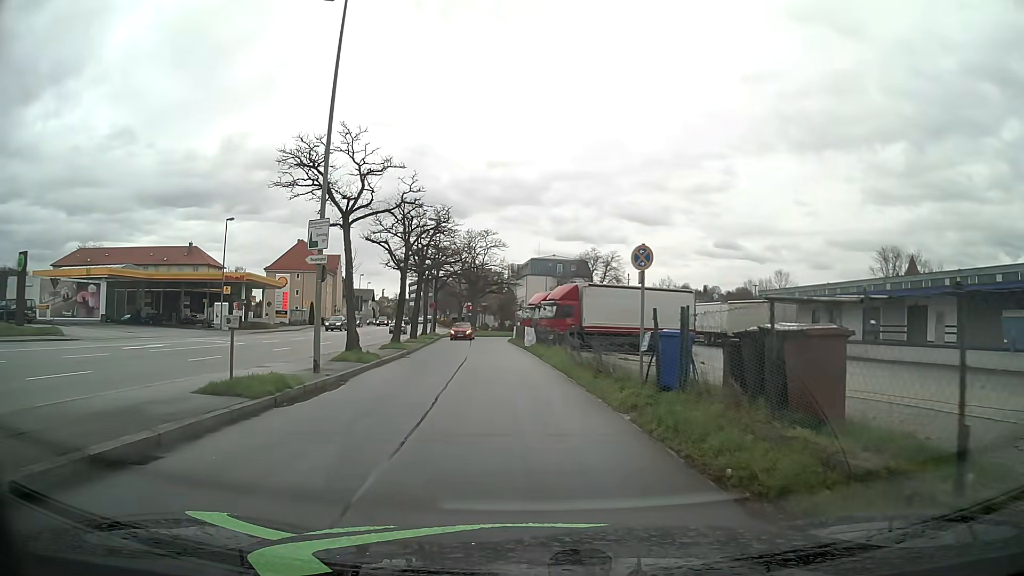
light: Day
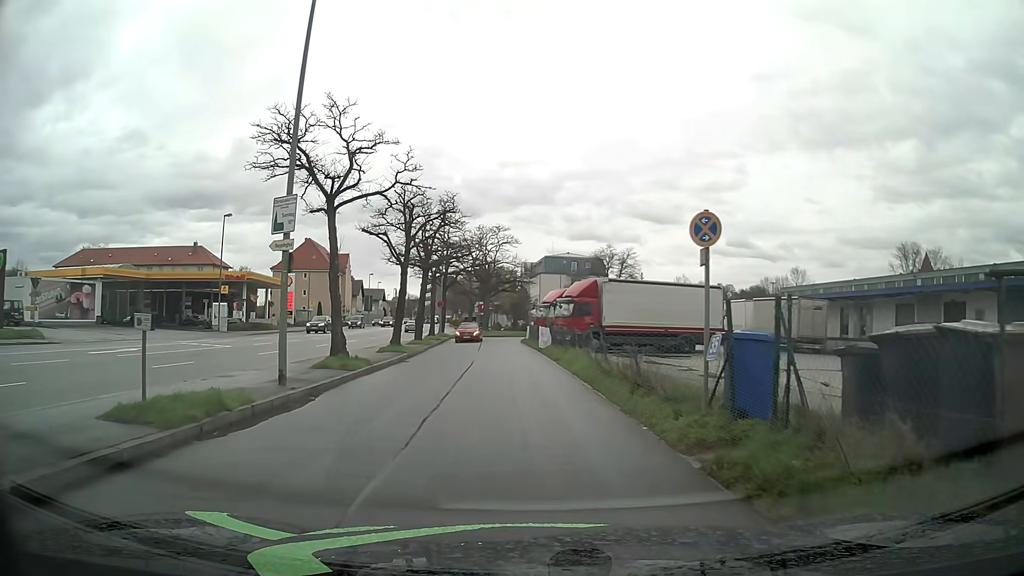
(0.0, +3.3) m; -2°
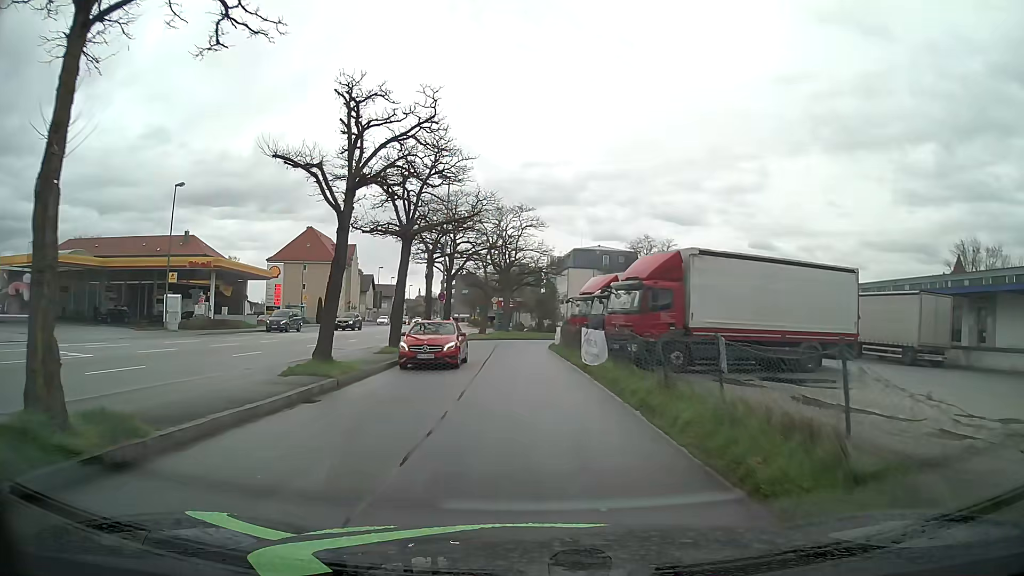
(-0.3, +13.5) m; -2°
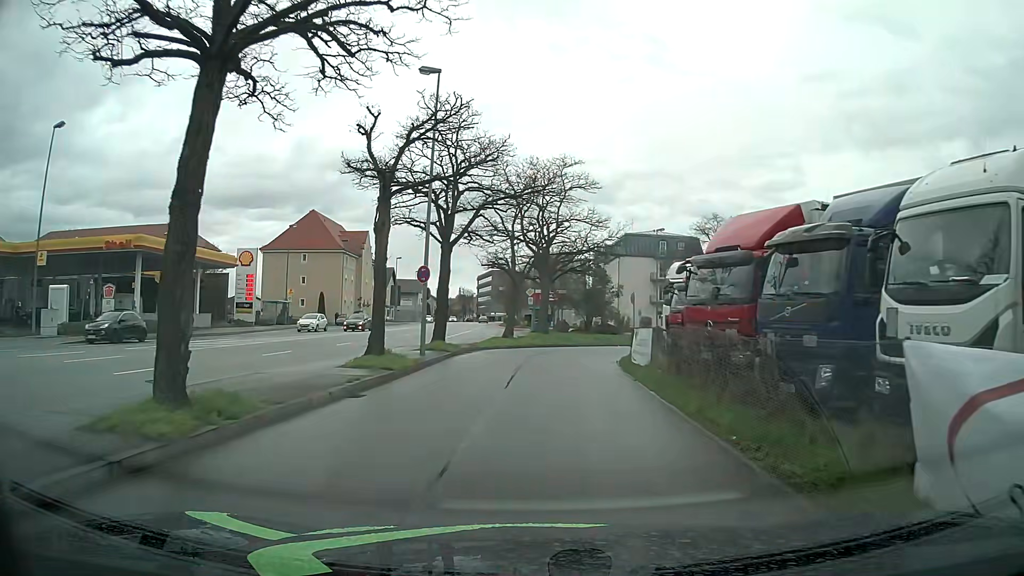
(-0.2, +18.5) m; -3°
